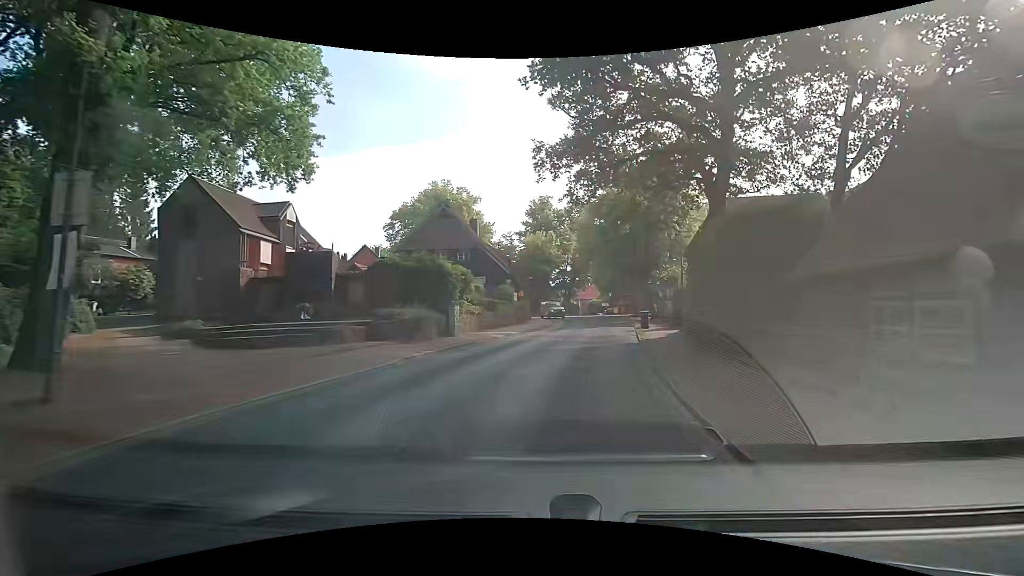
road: secondary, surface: asphalt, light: Day
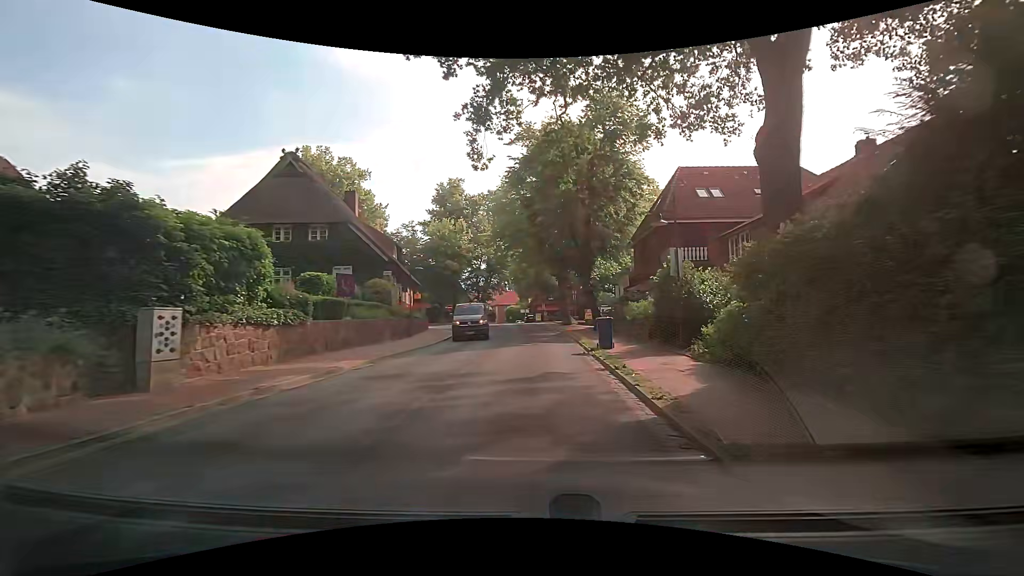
(+1.4, +14.7) m; +9°
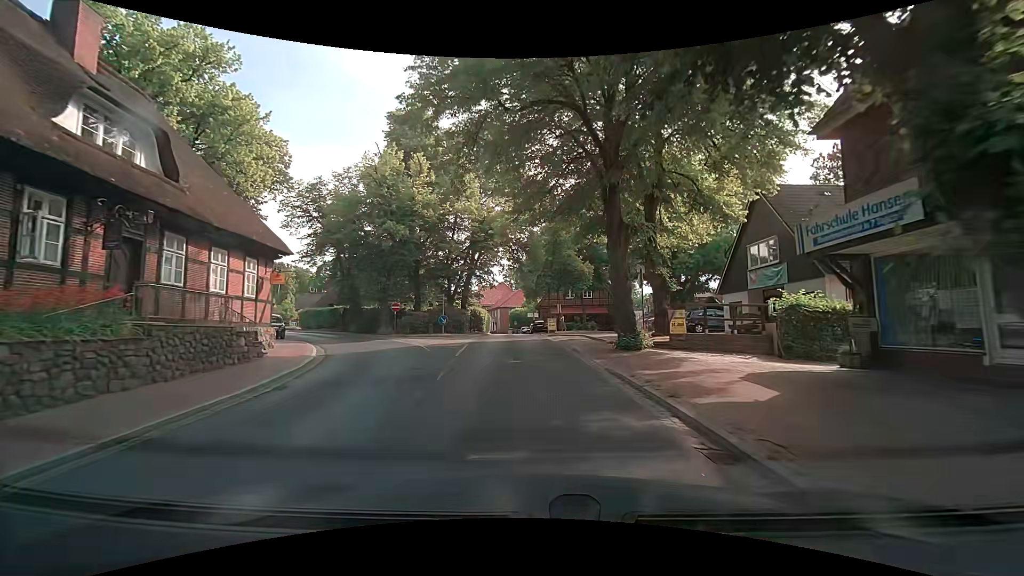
(+0.3, +26.3) m; -1°
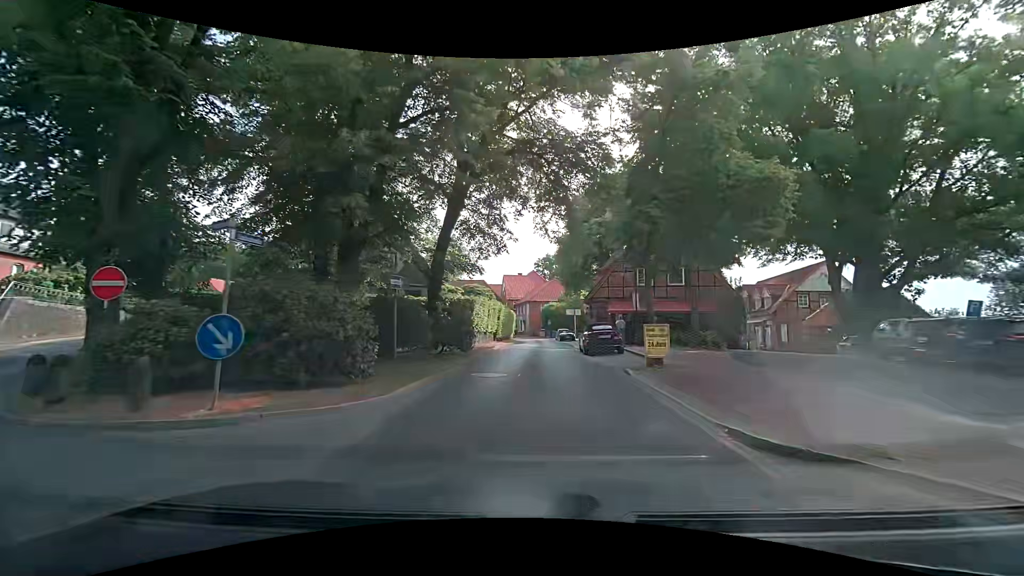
(-0.9, +25.2) m; -4°
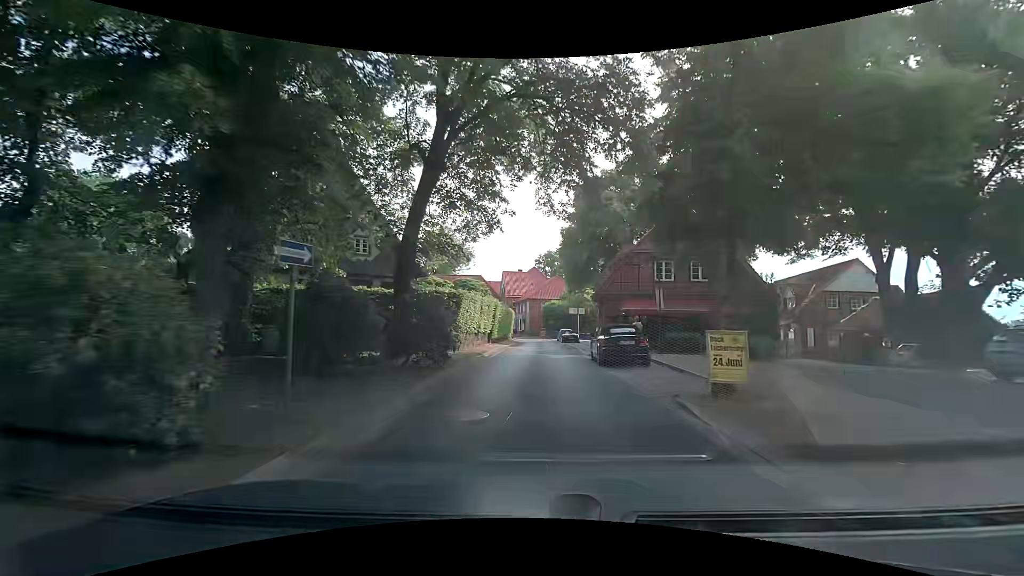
(0.0, +4.9) m; +1°
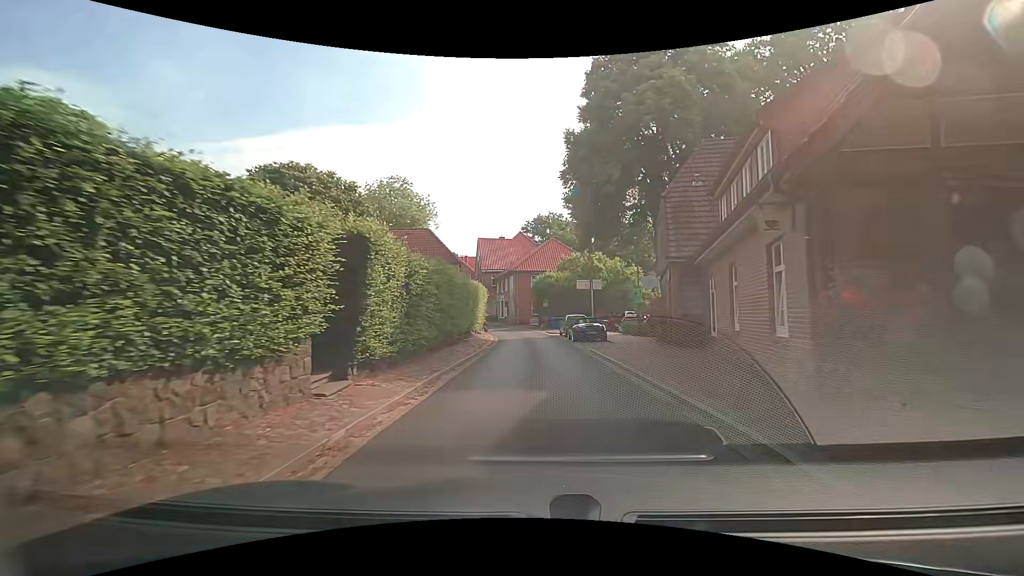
(-0.1, +25.3) m; 0°
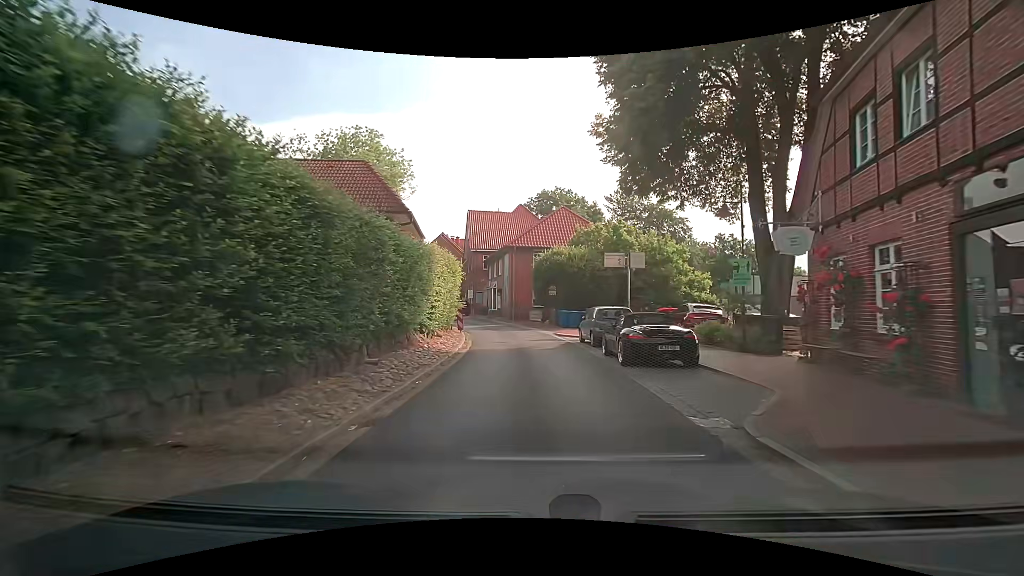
(+0.1, +14.6) m; 0°
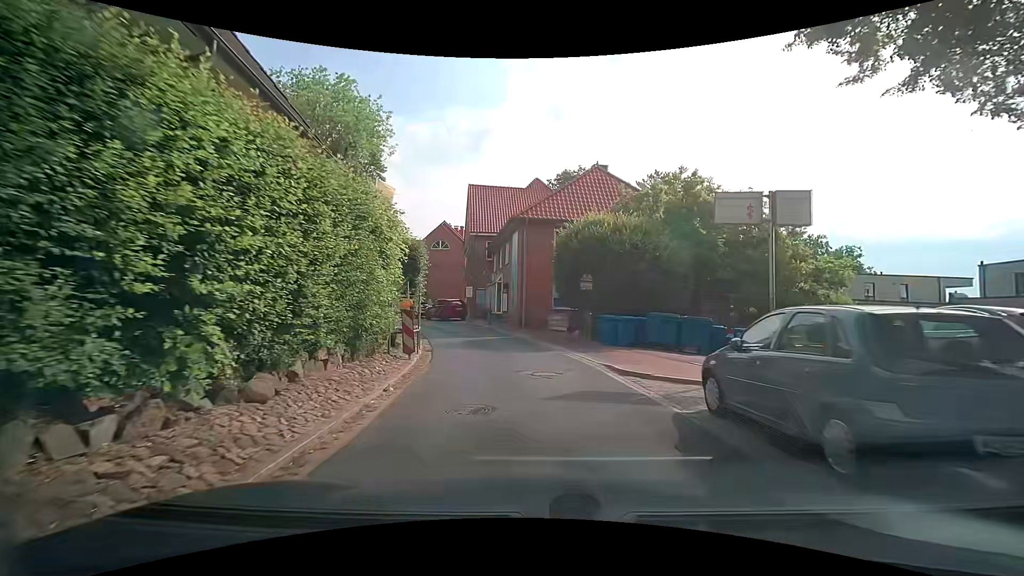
(-0.2, +13.4) m; -2°
